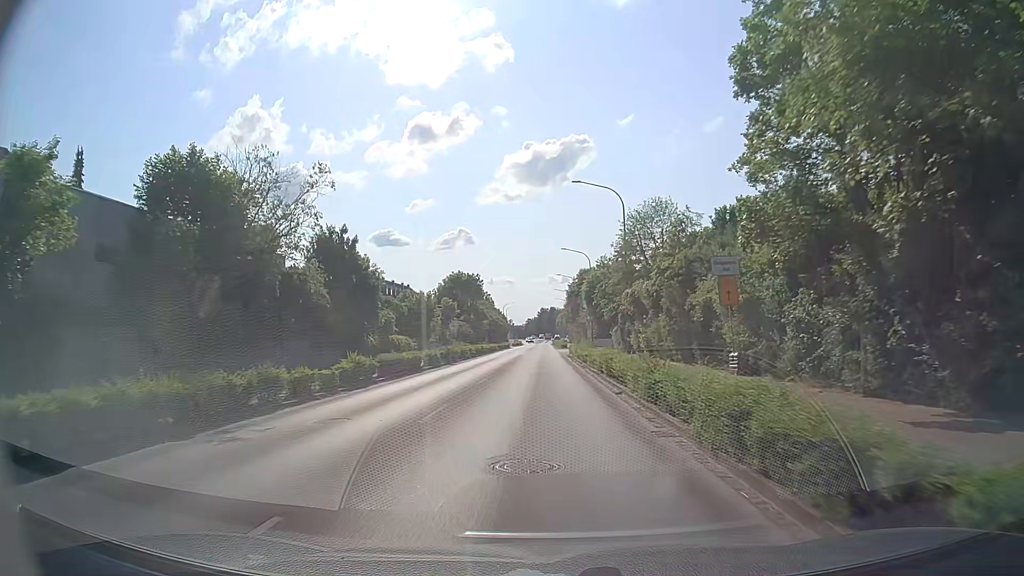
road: secondary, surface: asphalt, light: Day
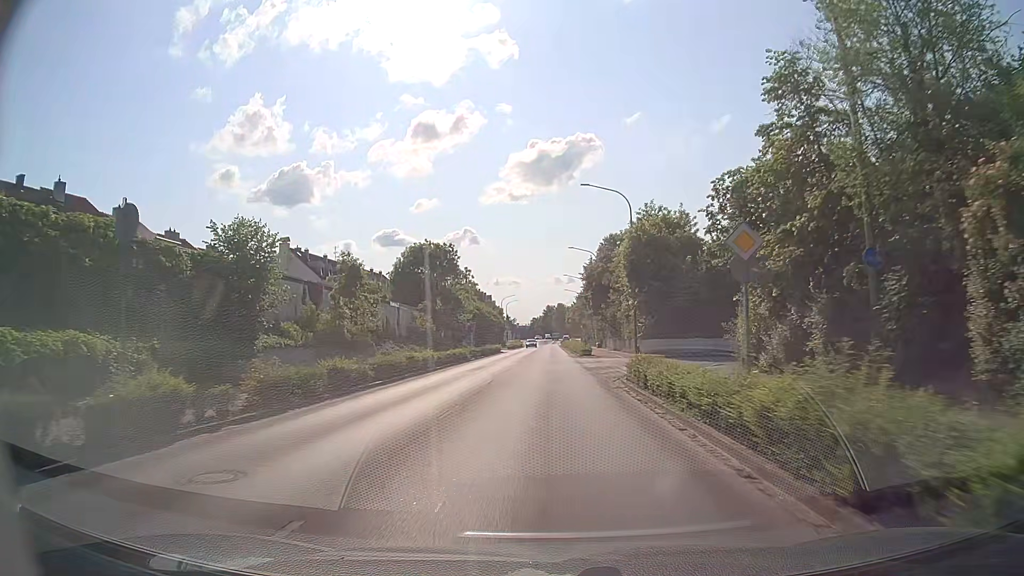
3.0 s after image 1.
(-0.3, +35.9) m; -1°
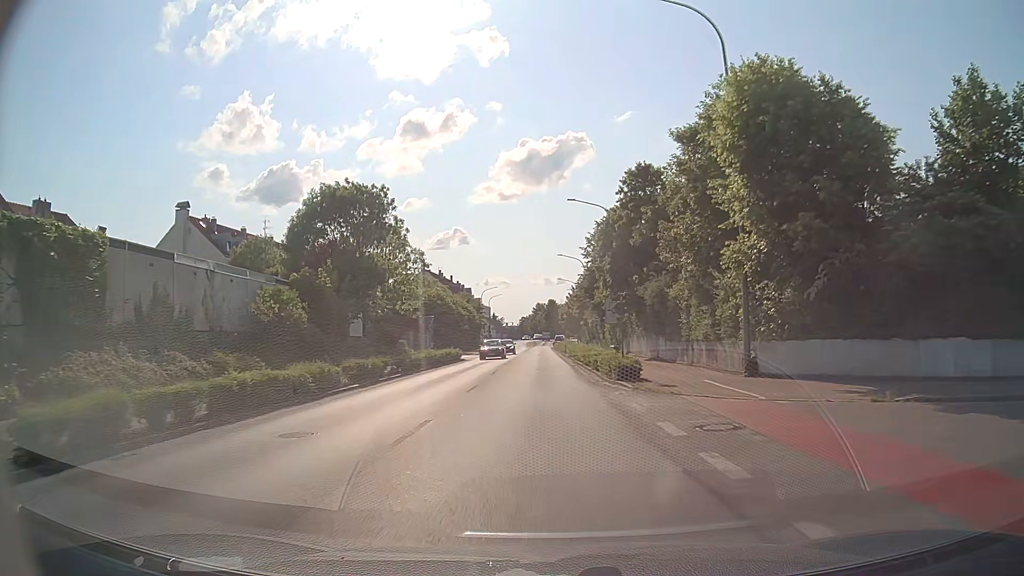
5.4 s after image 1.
(+0.5, +29.3) m; +1°
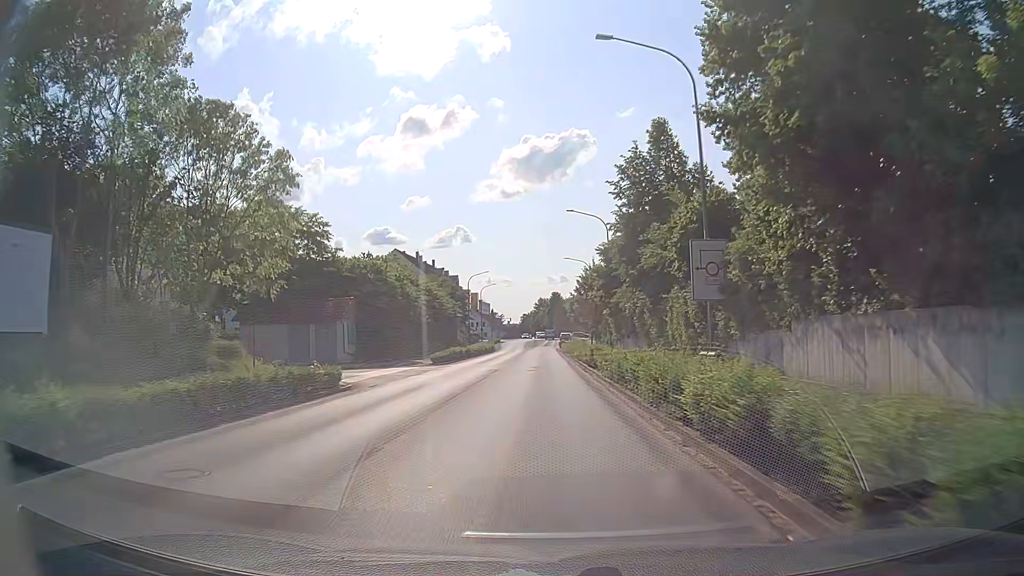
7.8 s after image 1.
(-0.1, +30.4) m; -1°
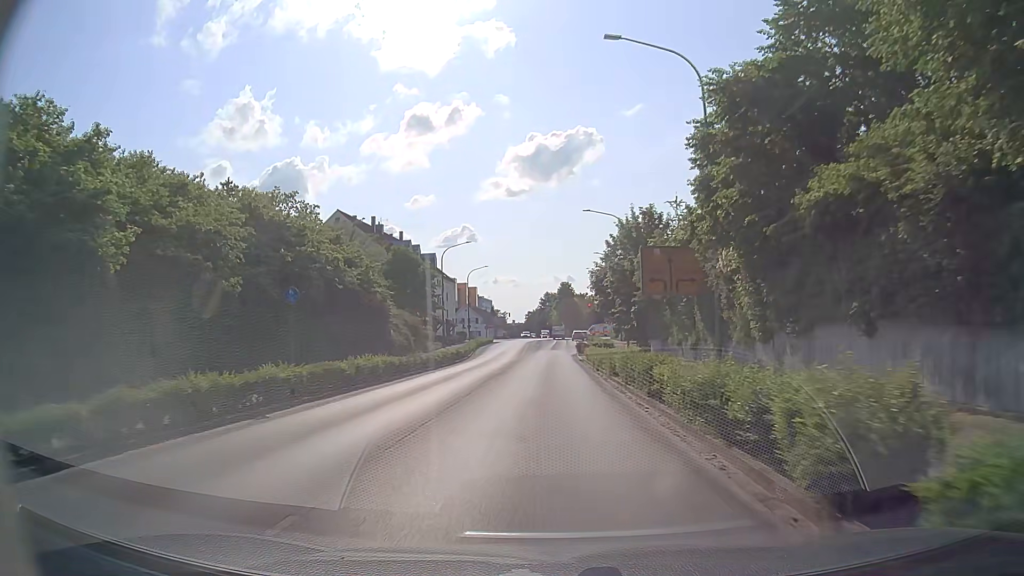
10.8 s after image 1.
(-0.1, +35.7) m; 0°
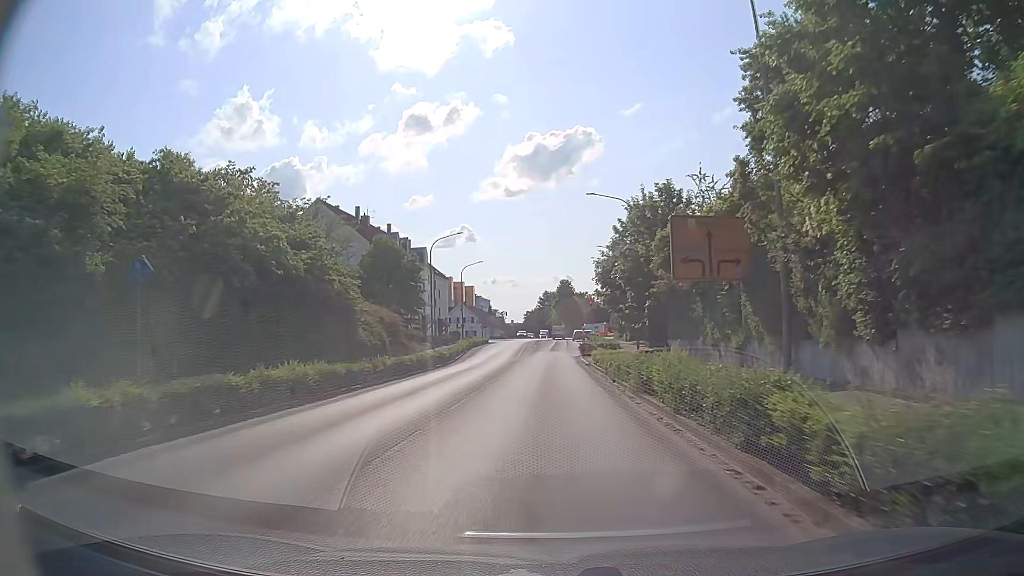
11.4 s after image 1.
(-0.1, +7.1) m; 0°
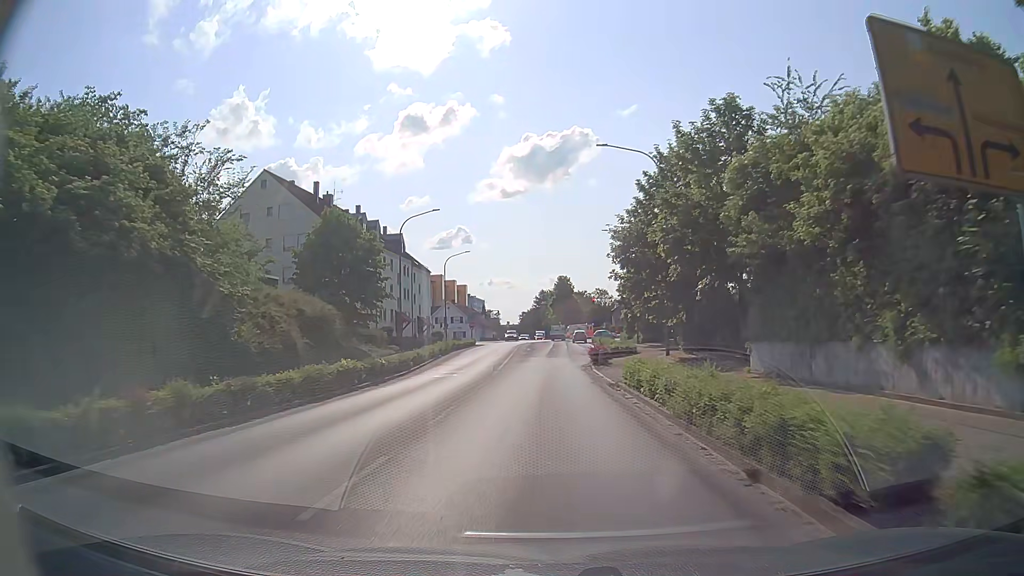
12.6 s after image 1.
(0.0, +14.1) m; 0°
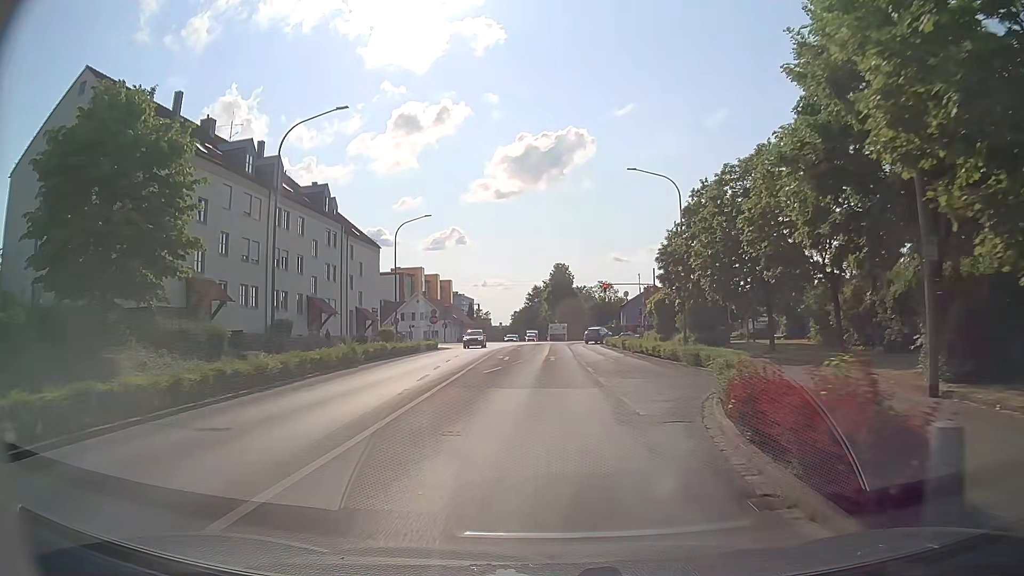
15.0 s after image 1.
(+0.1, +27.4) m; 0°
